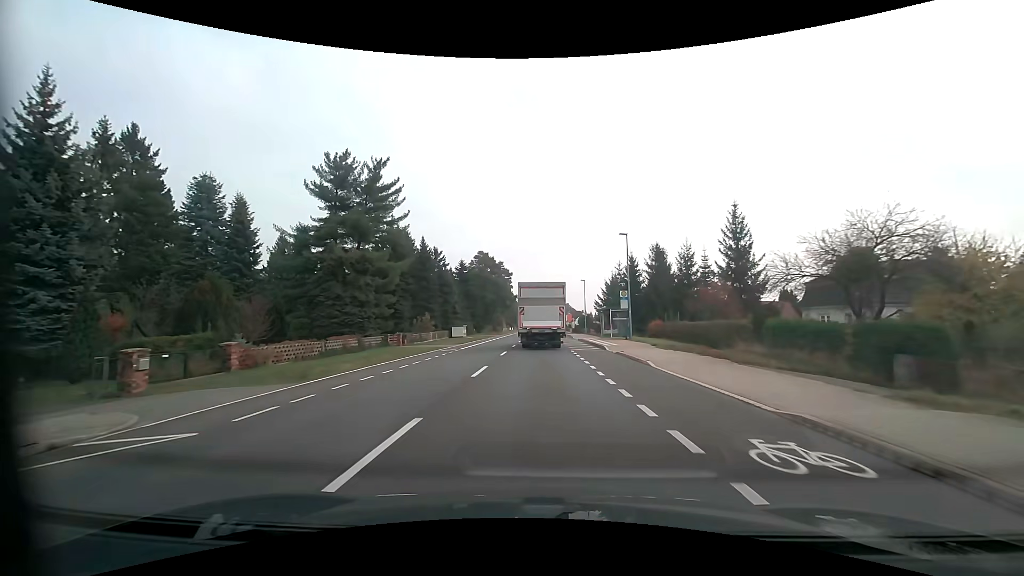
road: primary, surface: asphalt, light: Day
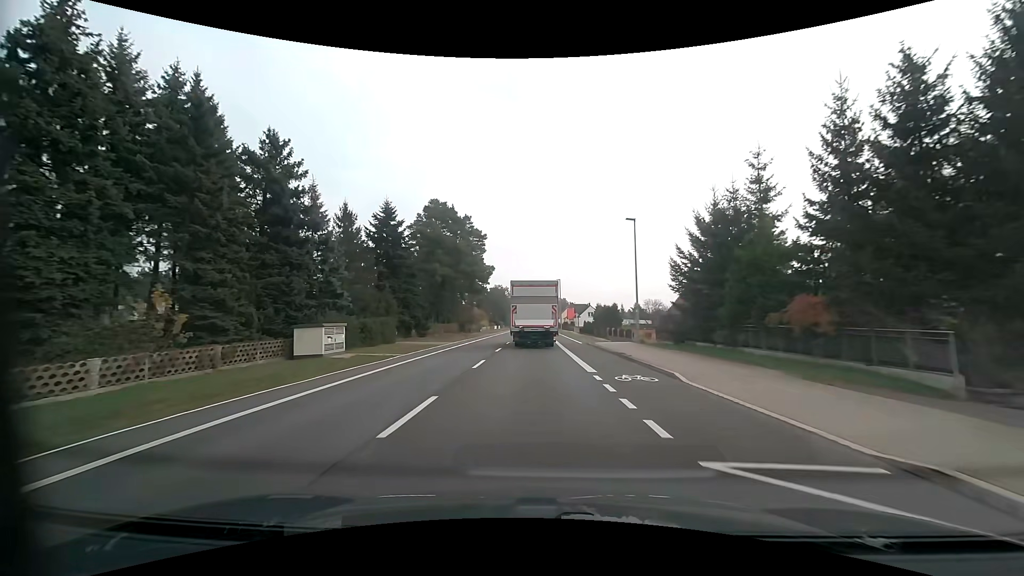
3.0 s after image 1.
(+0.3, +43.4) m; +1°
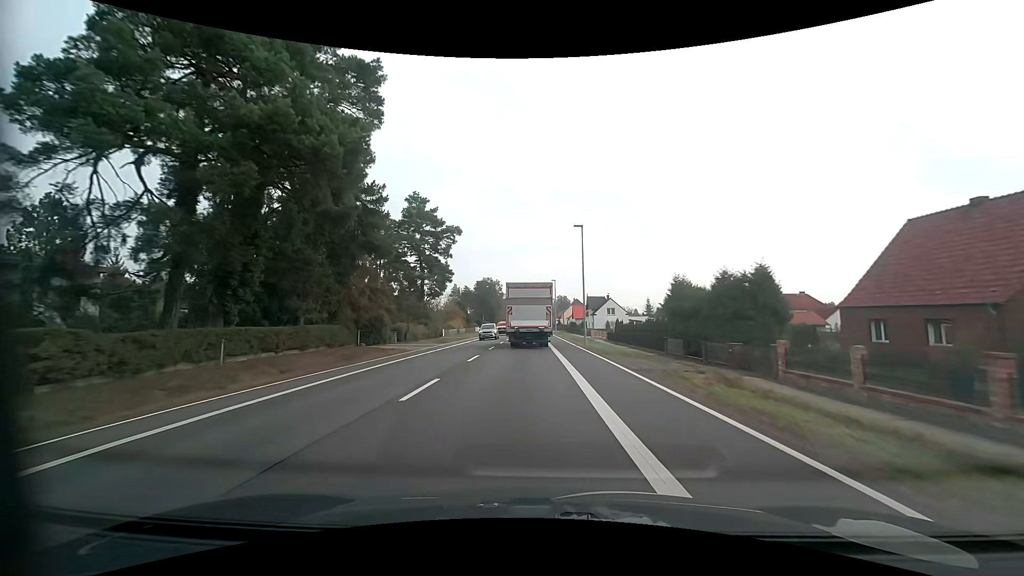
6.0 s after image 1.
(+0.2, +42.4) m; +1°
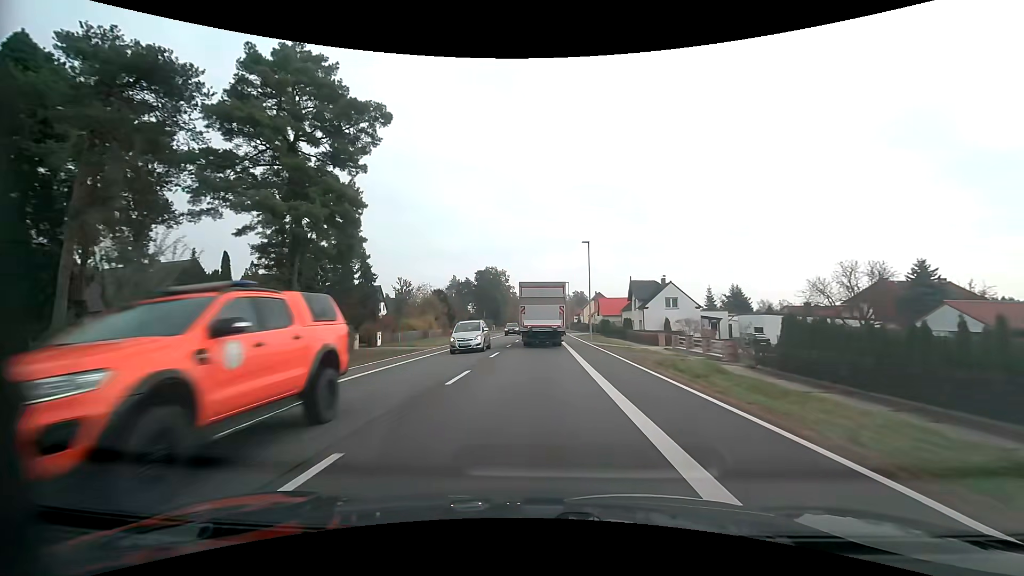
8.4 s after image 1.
(-0.7, +34.6) m; -2°
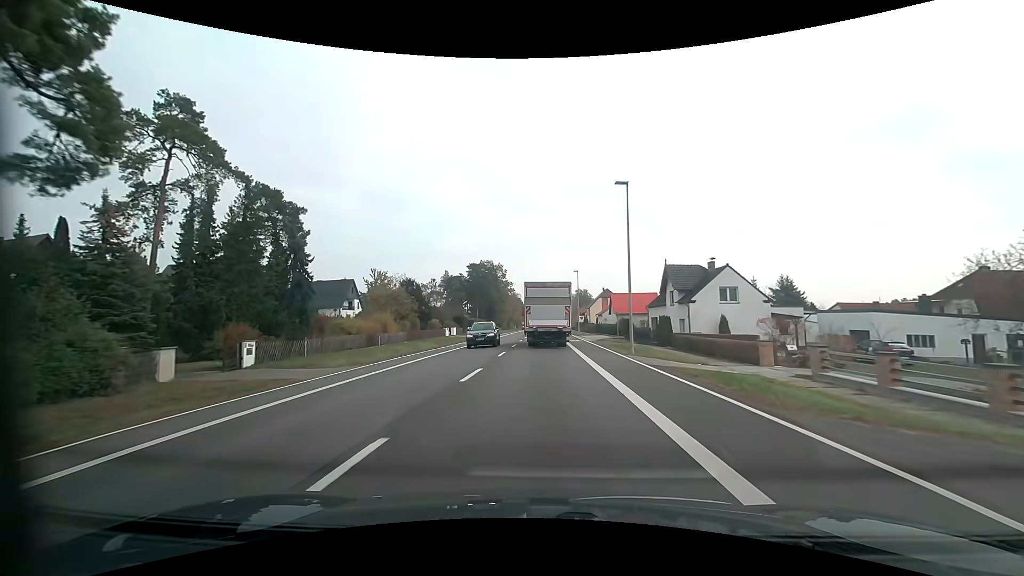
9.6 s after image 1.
(0.0, +17.5) m; 0°
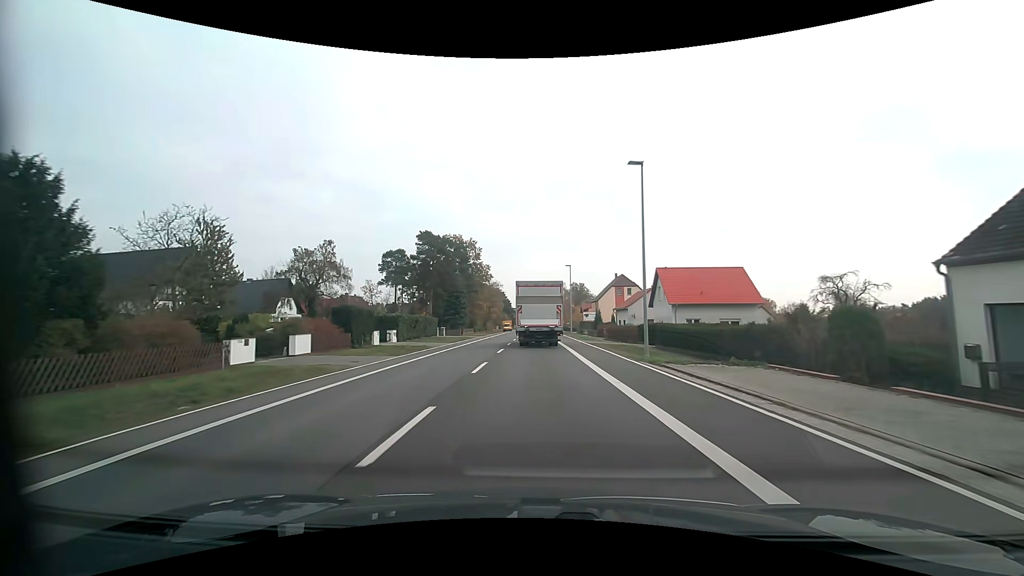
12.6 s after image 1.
(+0.2, +43.1) m; +1°
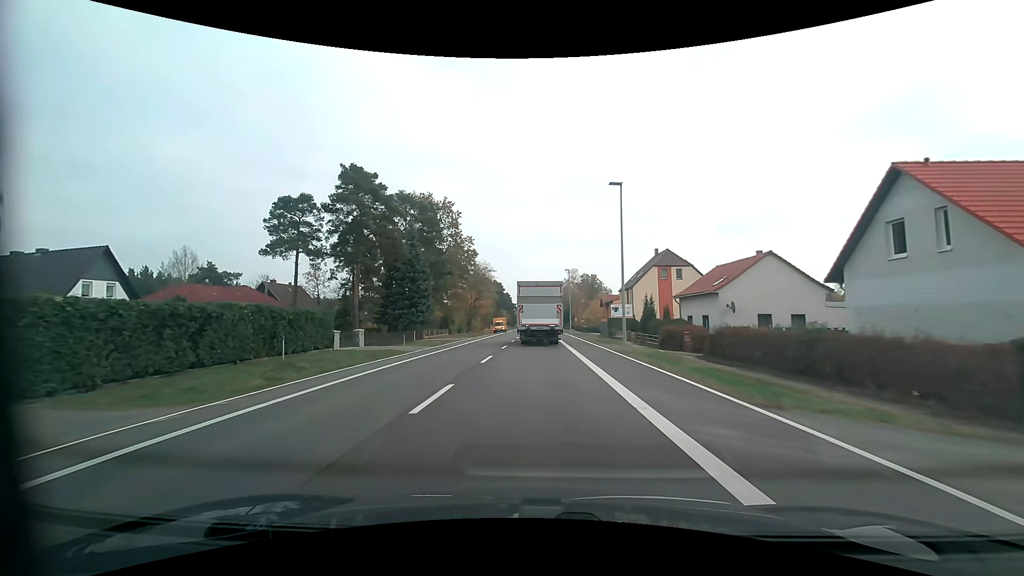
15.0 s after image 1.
(-0.1, +33.7) m; 0°
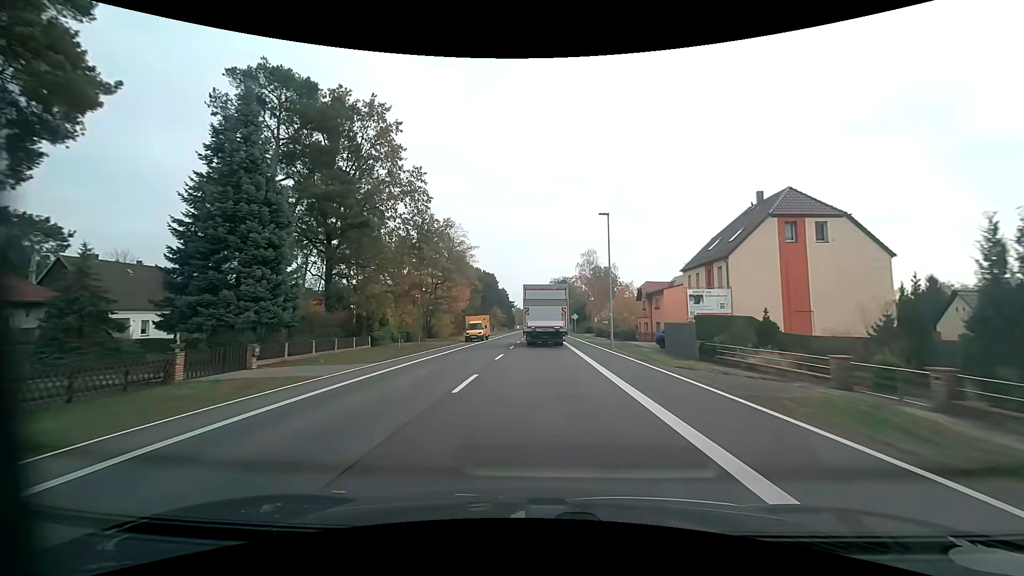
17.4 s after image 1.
(-0.3, +34.0) m; 0°
(0, +10) (0, +20) (0, +30) (0, +40) (0, +50) (0, +60) (0, +70) (0, +80) (0, +90) (0, +100) m
